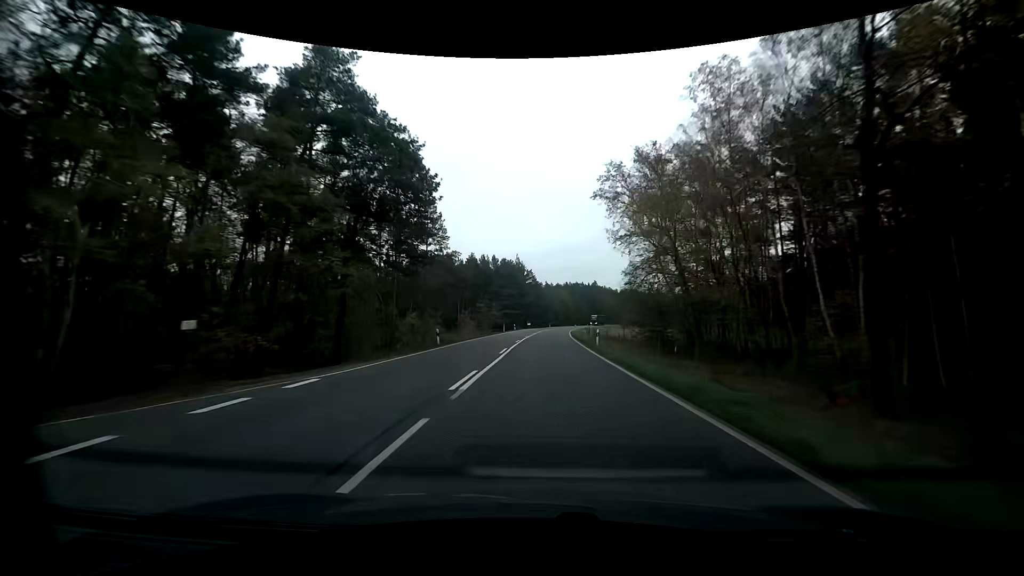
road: primary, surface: asphalt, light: Day
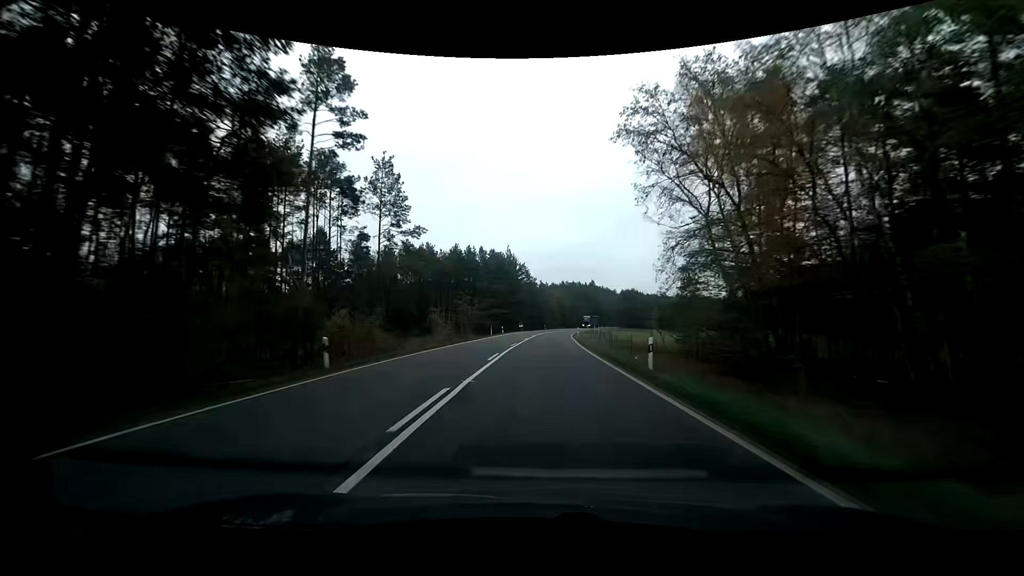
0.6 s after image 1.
(+0.1, +15.8) m; +1°
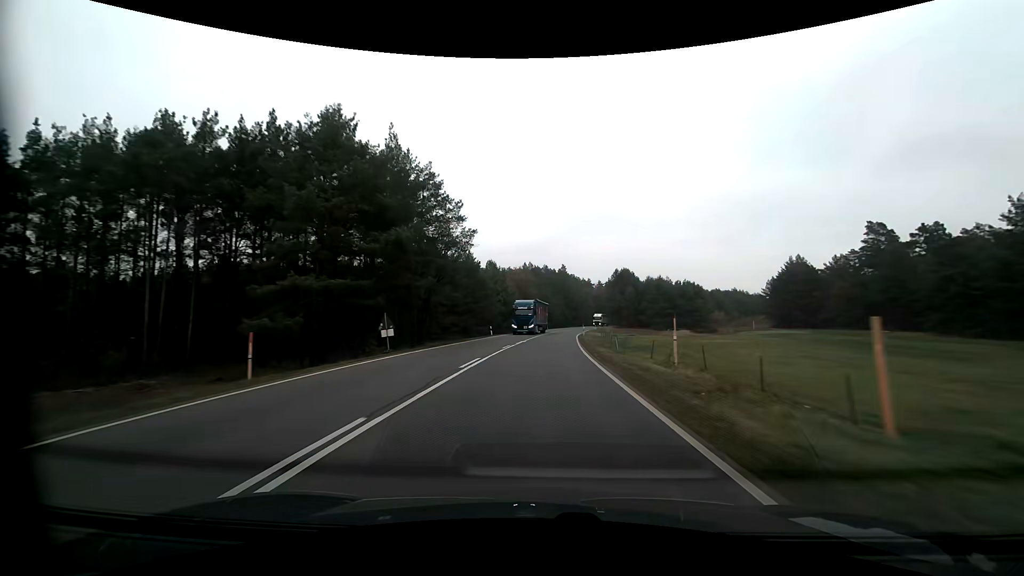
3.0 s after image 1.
(+2.2, +63.0) m; +5°
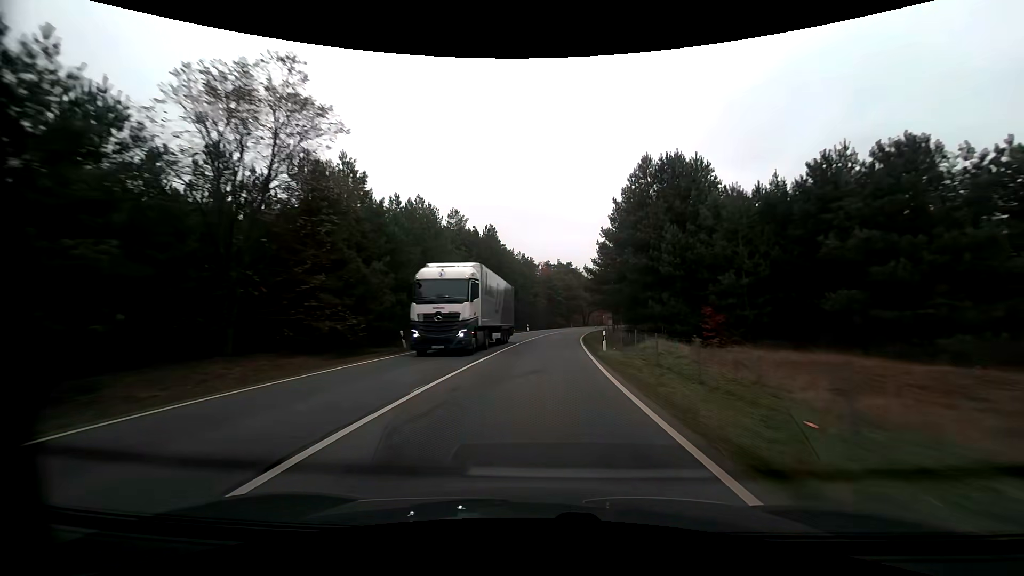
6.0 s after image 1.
(+5.1, +79.0) m; +7°
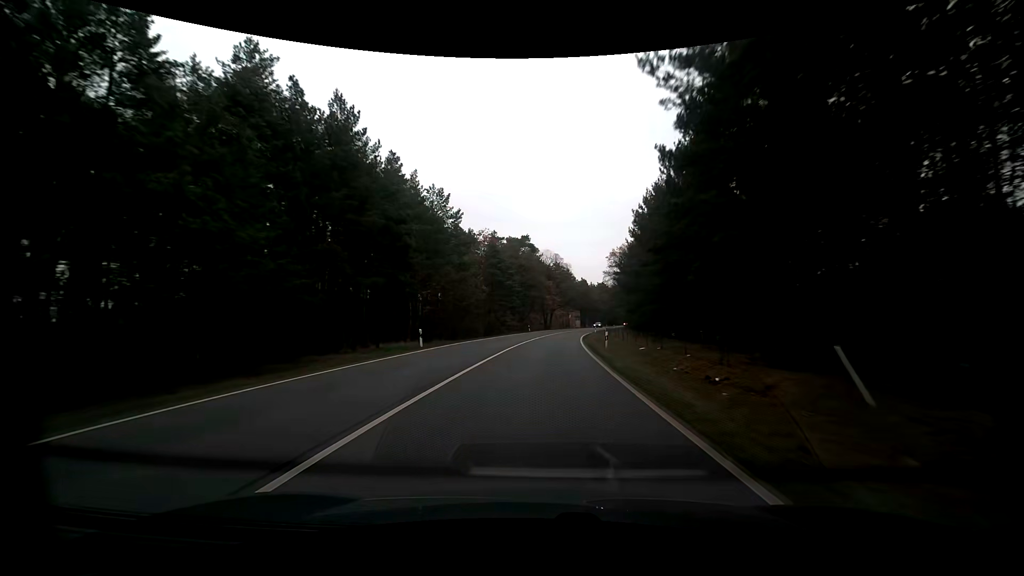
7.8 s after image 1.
(+2.2, +47.5) m; +5°
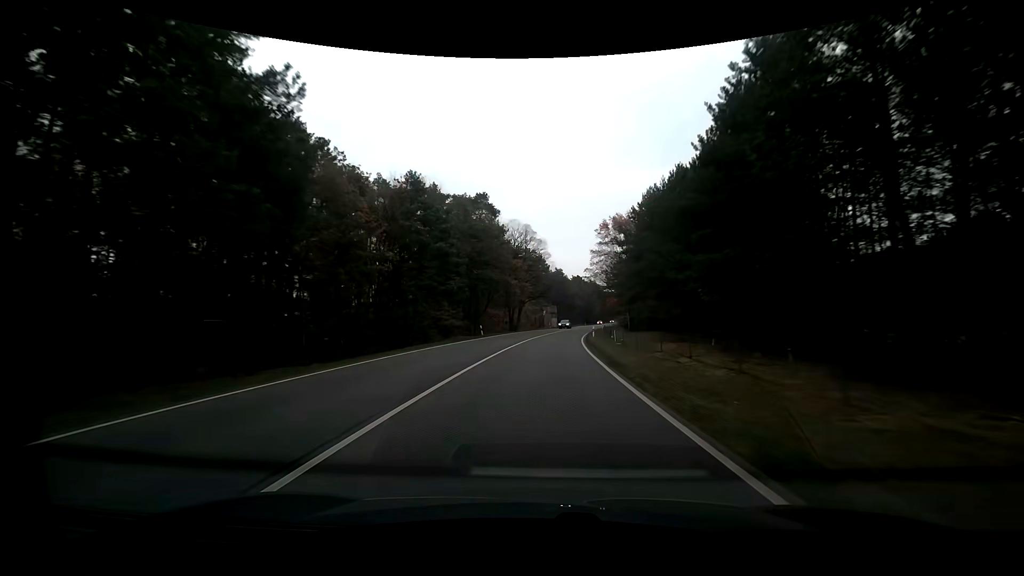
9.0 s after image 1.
(+1.2, +31.7) m; +4°
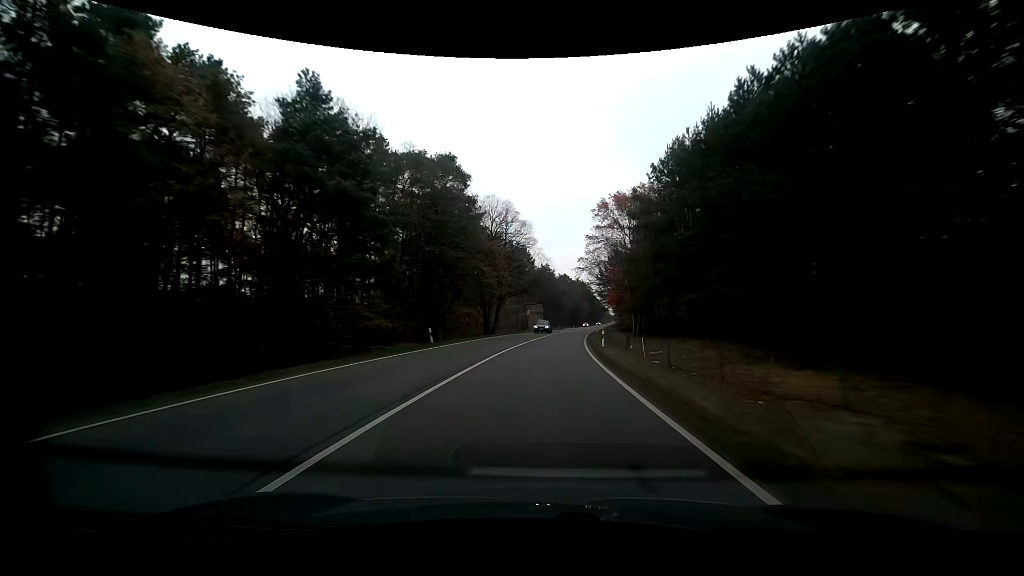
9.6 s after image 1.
(+0.1, +15.9) m; +1°
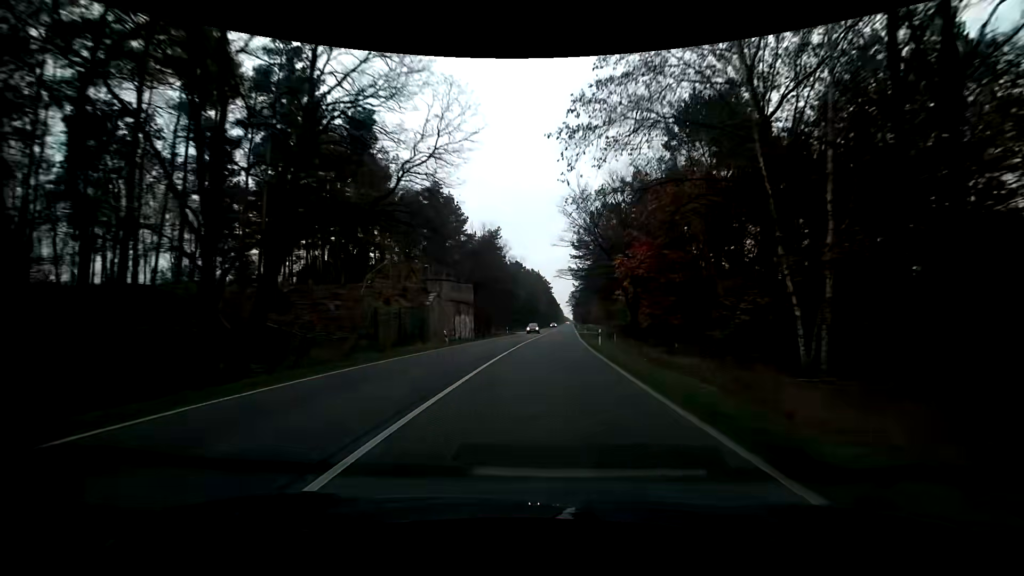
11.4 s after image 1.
(+2.1, +47.6) m; +5°
(0, +10) (+1, +20) (+1, +30) (+2, +40) (+2, +50) (+3, +60) (+4, +70) (+5, +80) (+5, +90) (+6, +100) m
